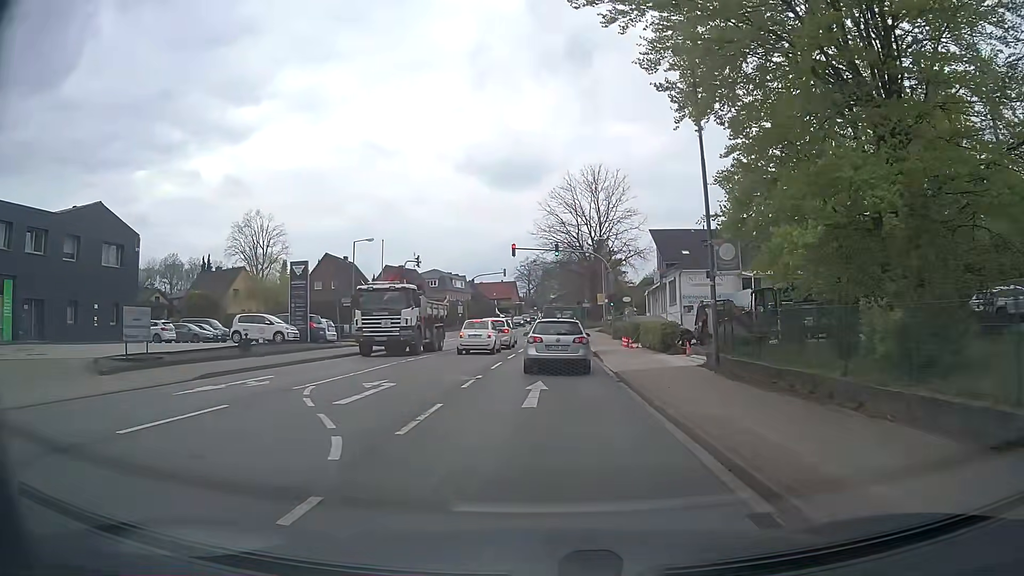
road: tertiary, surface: asphalt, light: Day
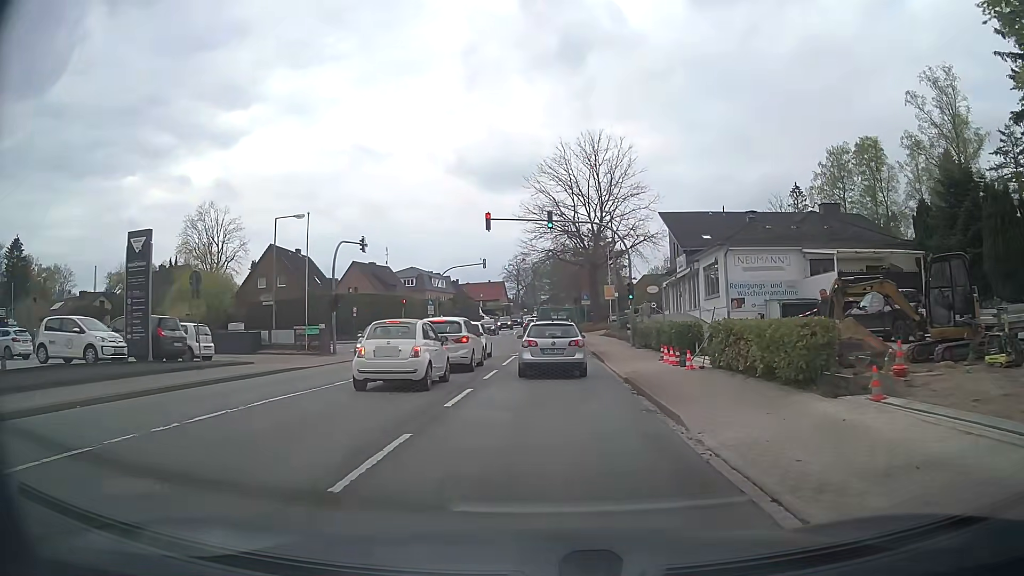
(0.0, +14.8) m; -1°
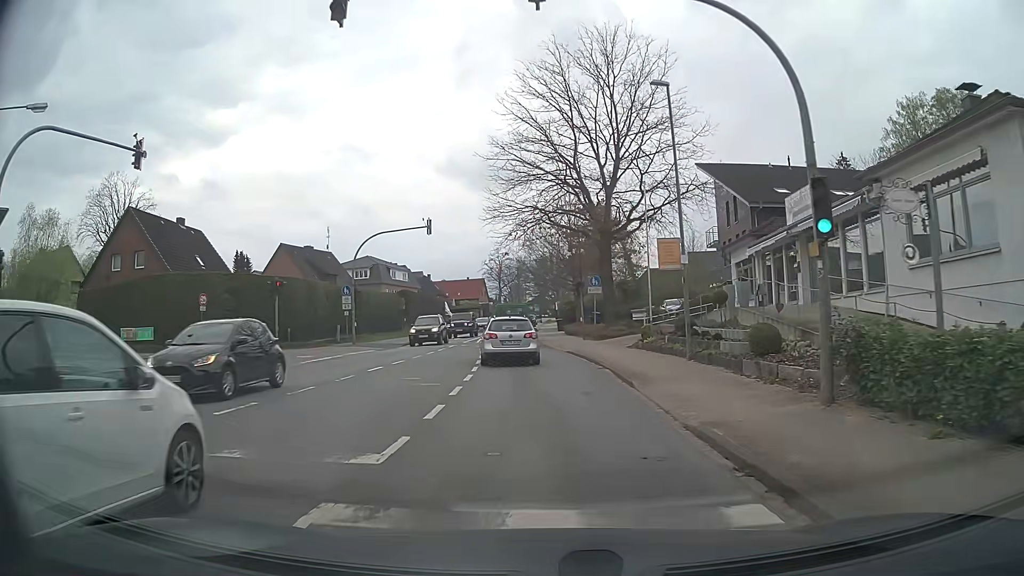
(+0.8, +24.4) m; +3°
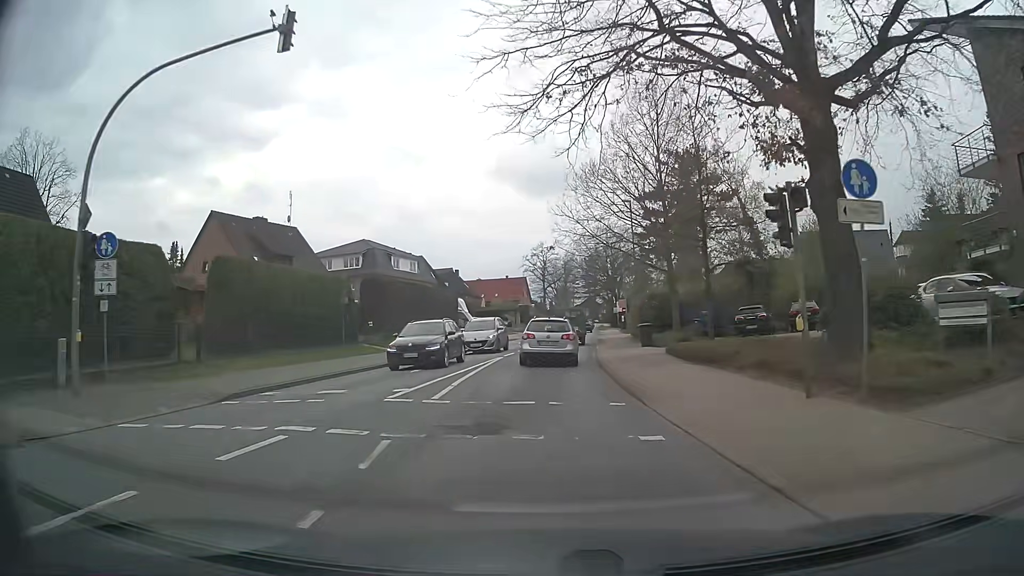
(-1.1, +27.7) m; -4°
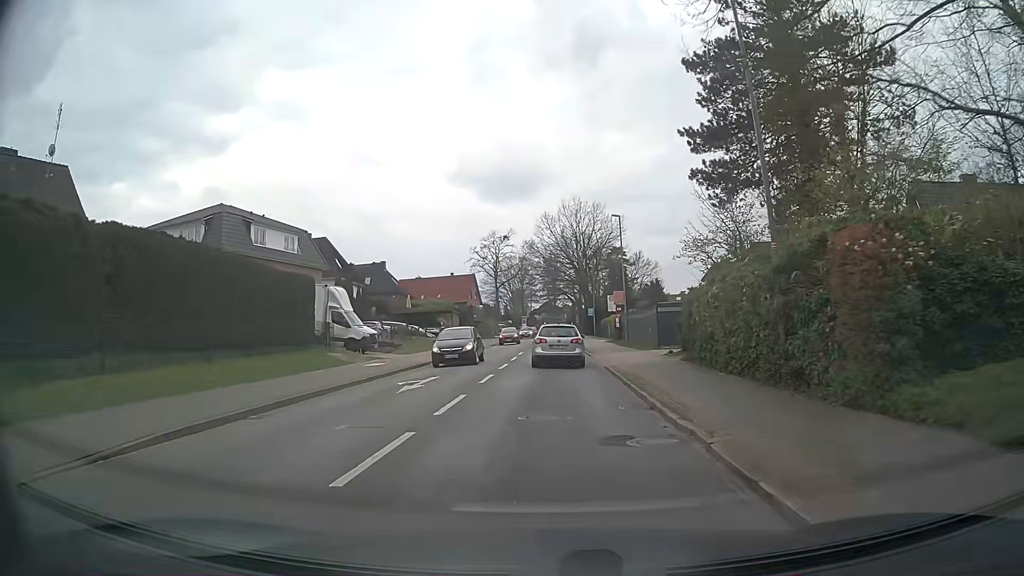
(+0.3, +29.2) m; +3°
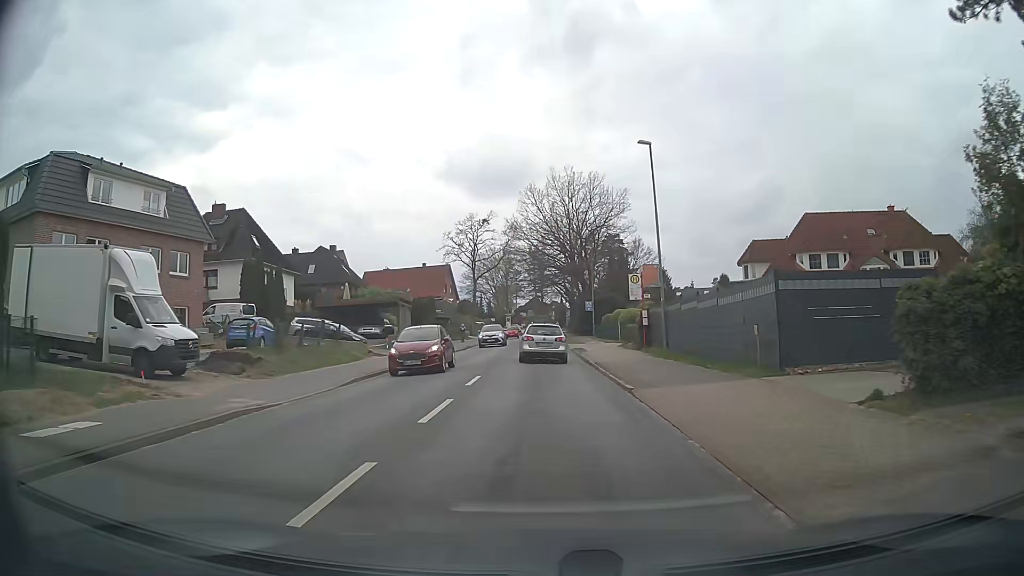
(+0.4, +18.5) m; +1°
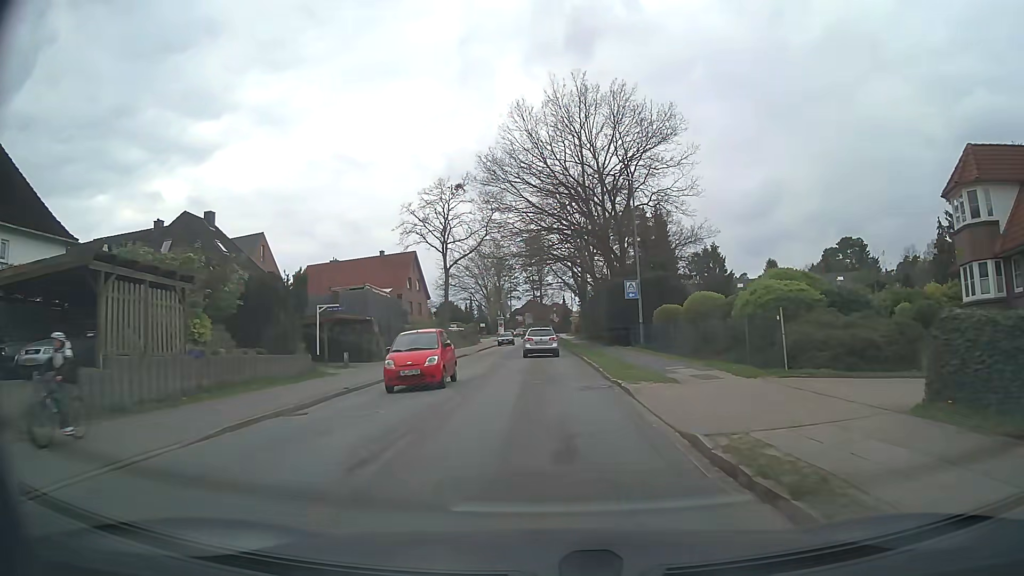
(+0.3, +31.7) m; 0°
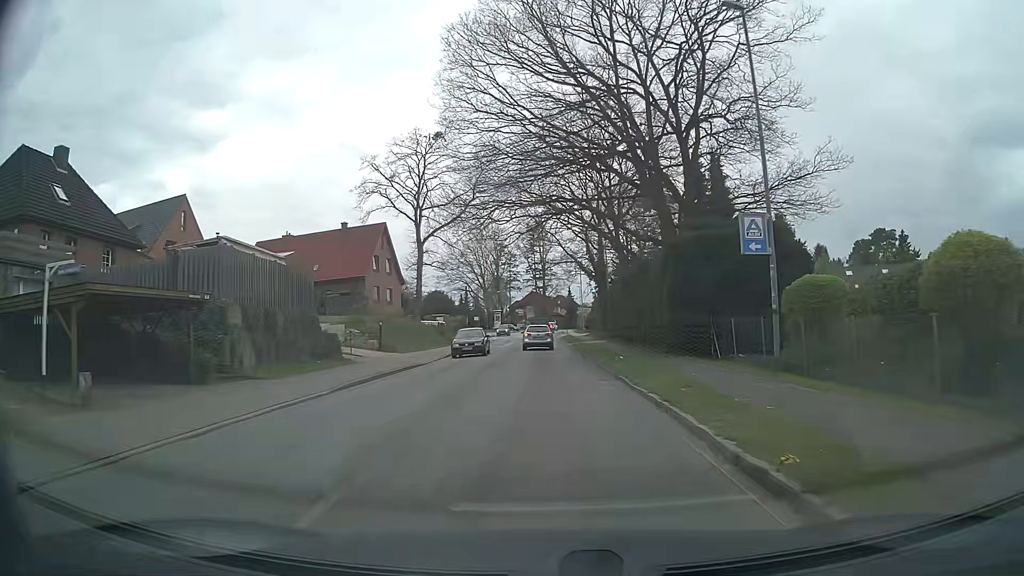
(0.0, +19.6) m; 0°
(0, +10) (0, +20) (0, +30) (0, +40) (0, +50) (0, +60) (0, +70) (0, +80) (0, +90) (0, +100) m
